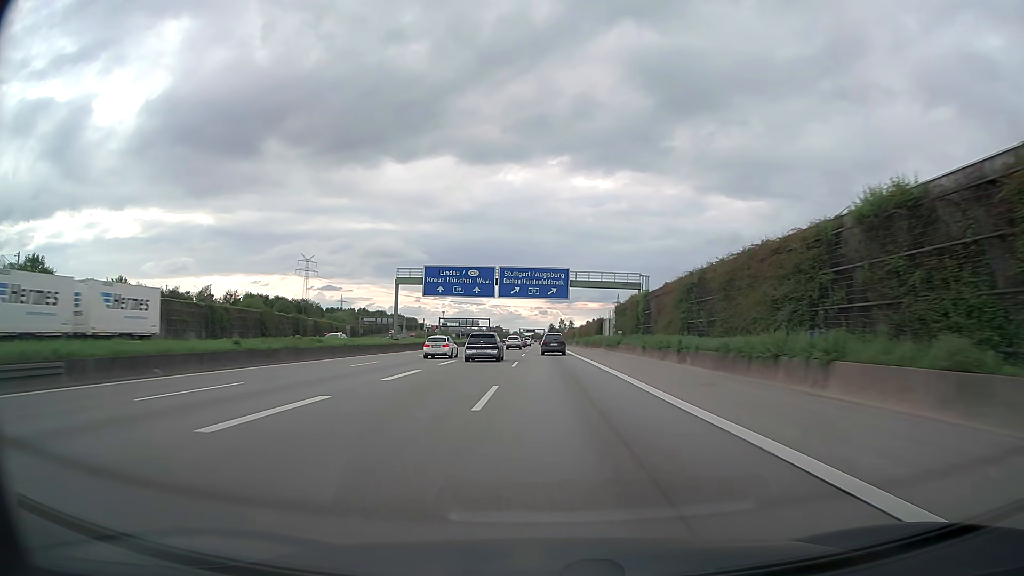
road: motorway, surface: asphalt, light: Day
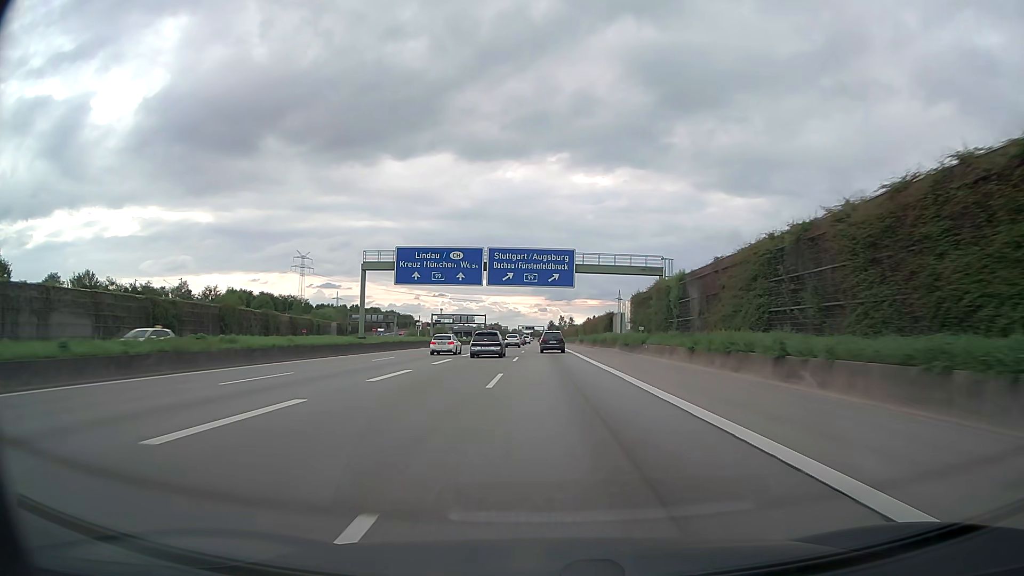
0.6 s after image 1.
(0.0, +13.5) m; 0°
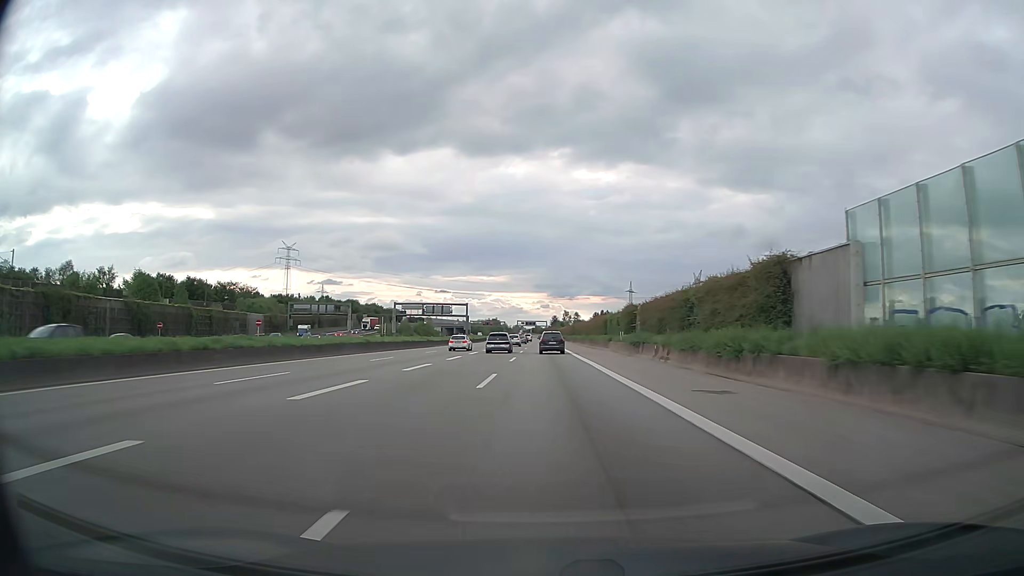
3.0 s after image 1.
(-0.1, +54.1) m; 0°
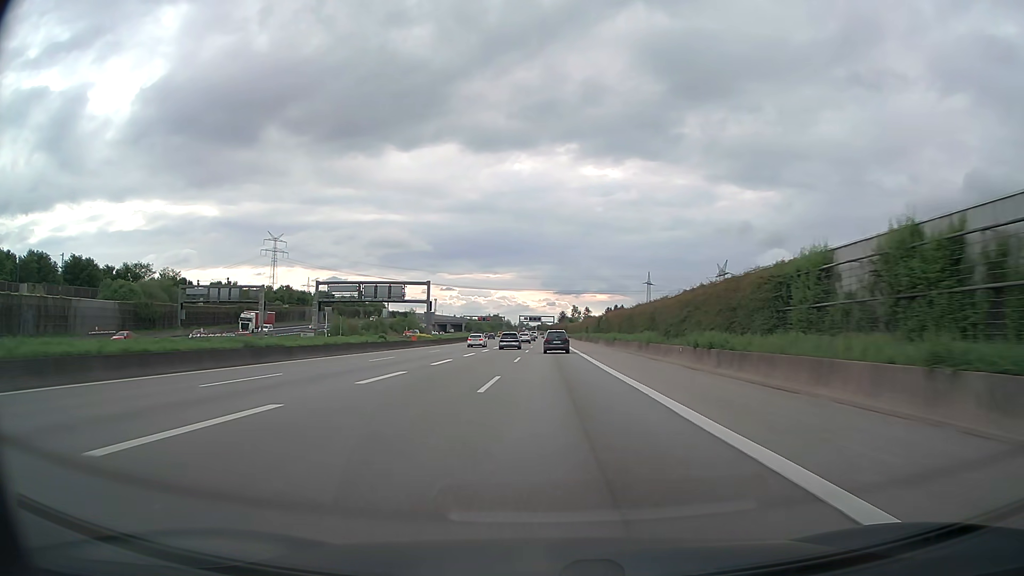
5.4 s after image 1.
(-0.4, +55.4) m; -1°
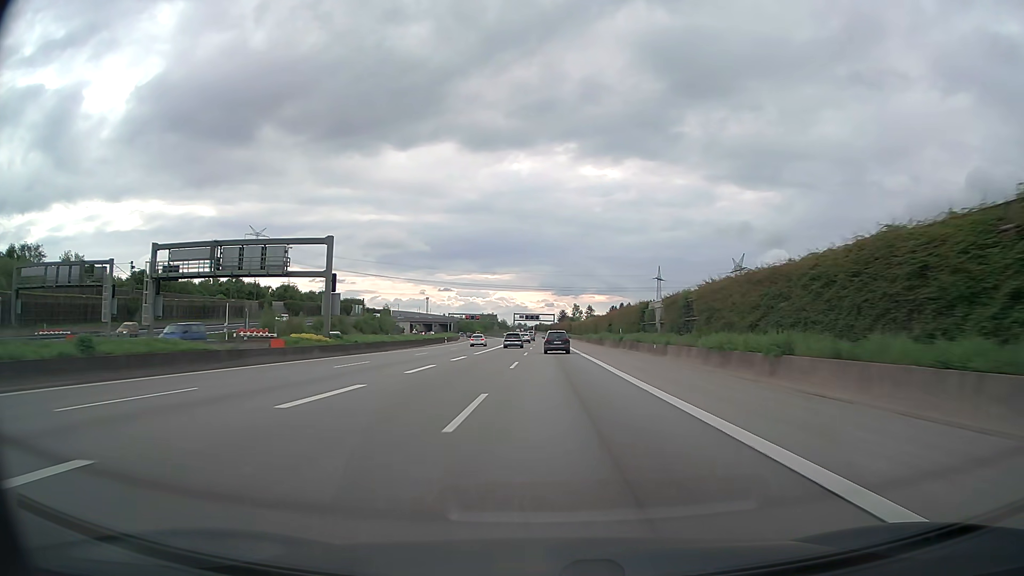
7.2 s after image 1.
(0.0, +42.5) m; 0°
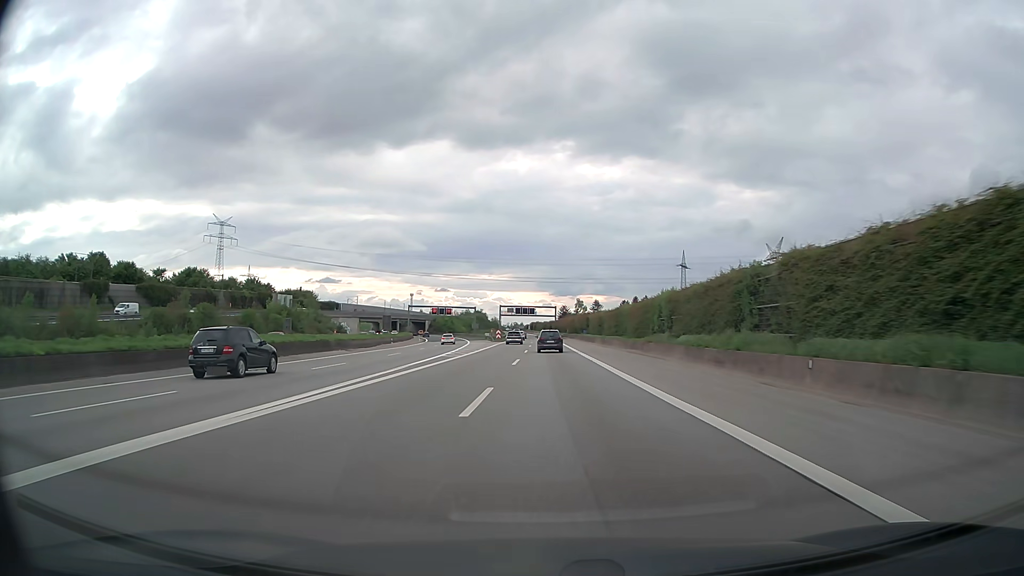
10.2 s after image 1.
(+0.1, +72.5) m; 0°
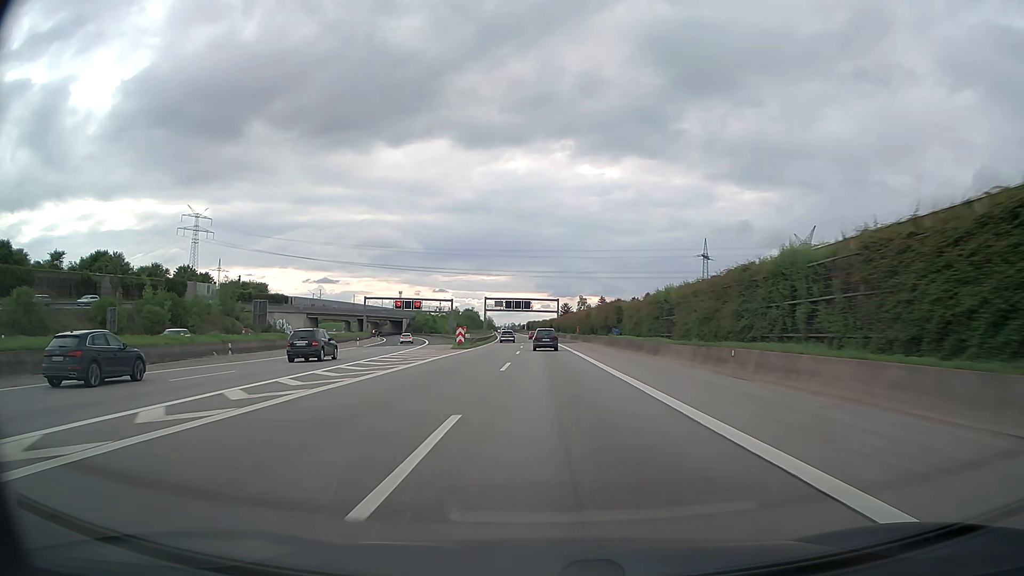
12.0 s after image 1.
(0.0, +44.3) m; 0°
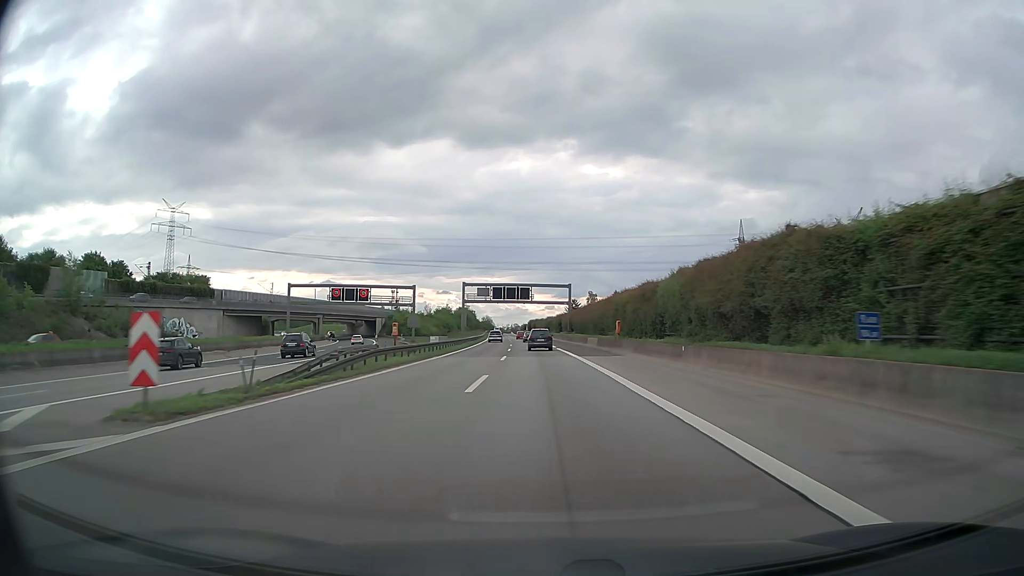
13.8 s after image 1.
(-0.1, +44.7) m; 0°
(0, +10) (0, +20) (0, +30) (0, +40) (-1, +50) (-1, +60) (-1, +70) (-2, +80) (-2, +90) (-3, +100) m
